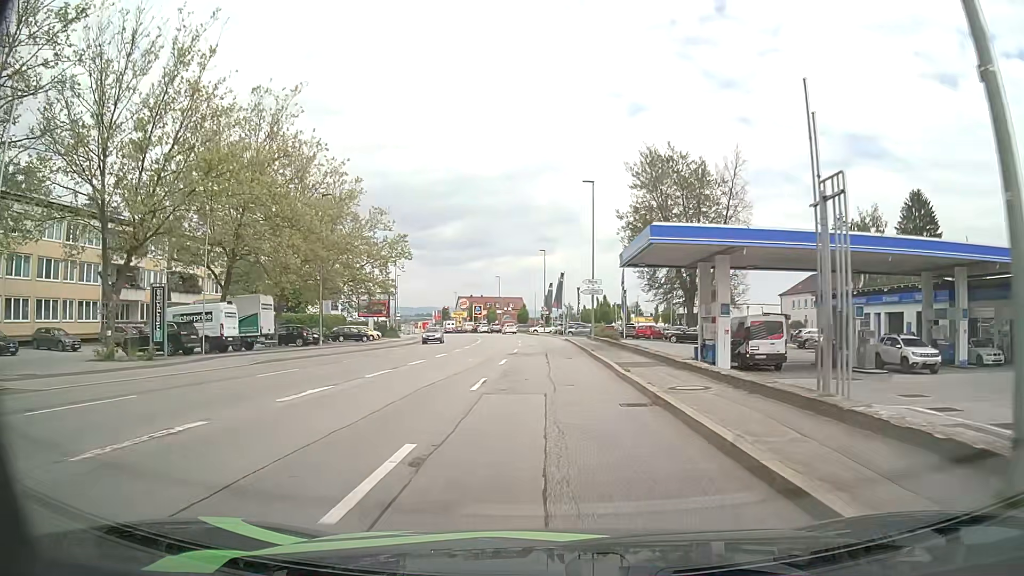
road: tertiary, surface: asphalt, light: Day
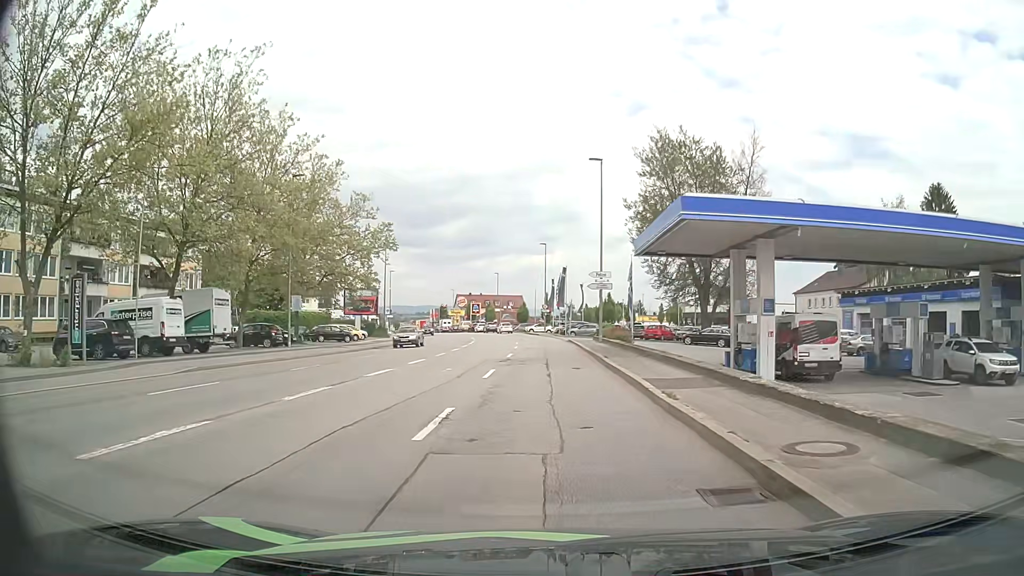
(0.0, +5.8) m; 0°
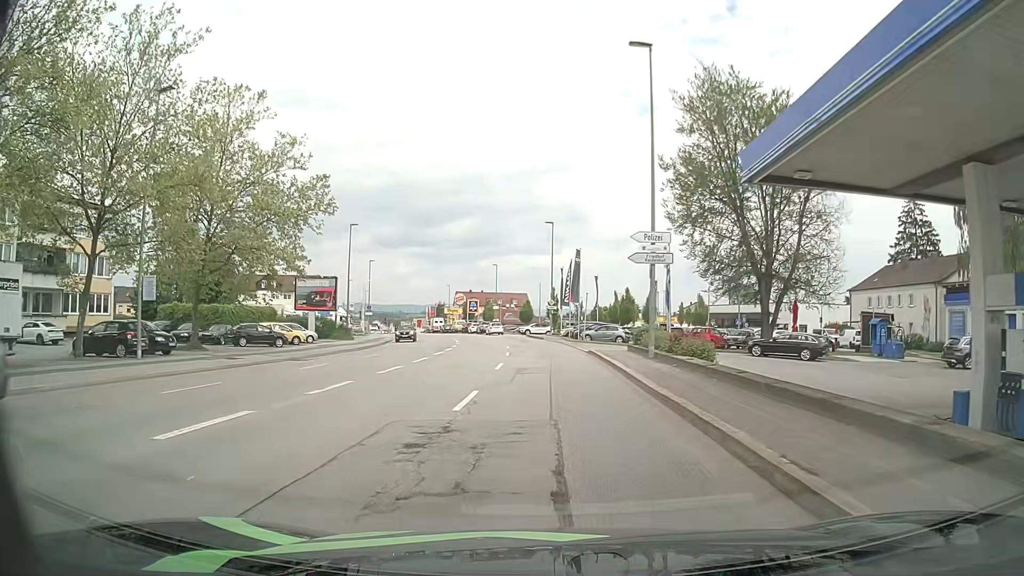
(-0.1, +16.4) m; -1°
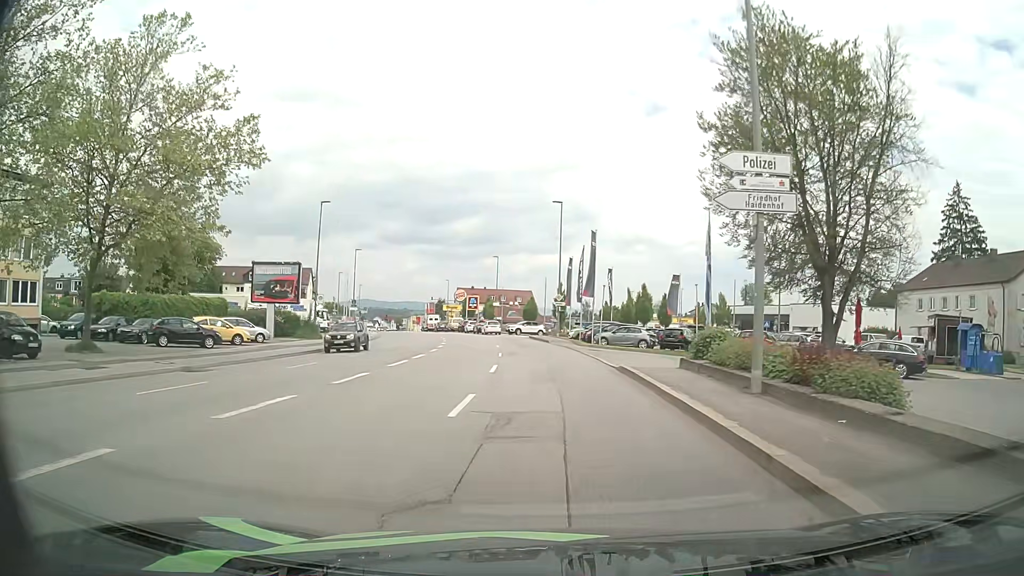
(0.0, +10.0) m; -1°
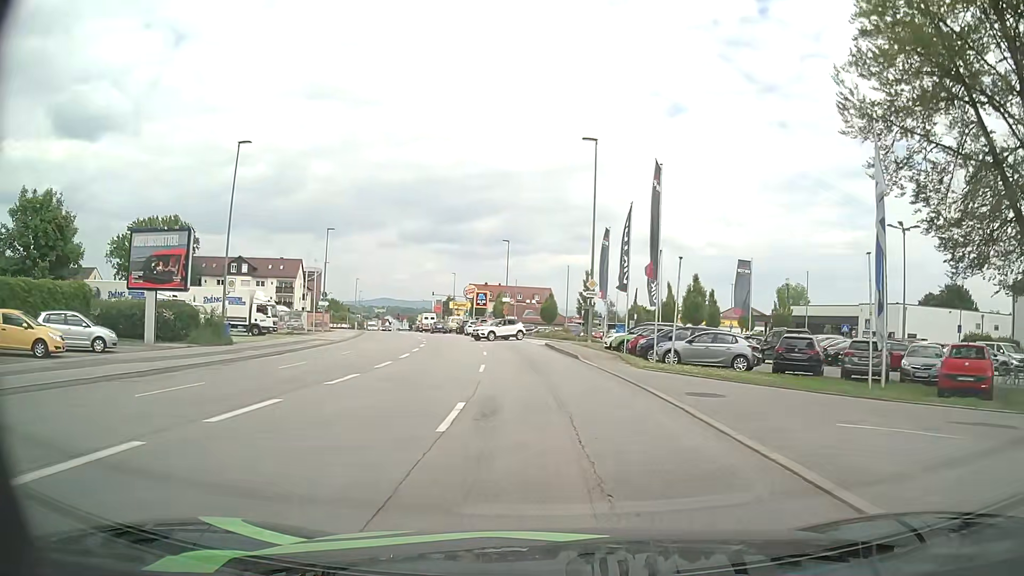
(-0.1, +17.9) m; -1°
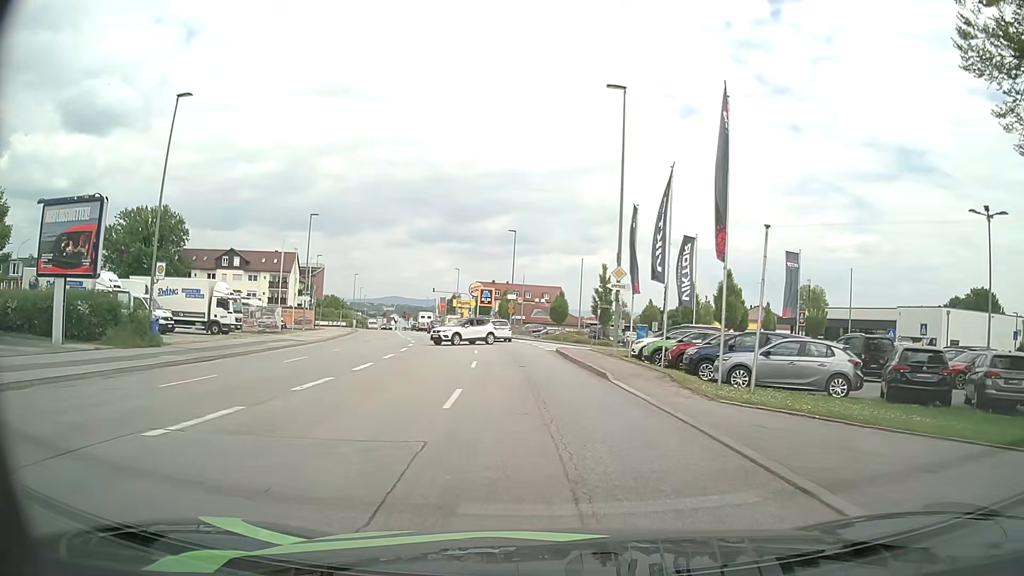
(-0.1, +7.8) m; -1°
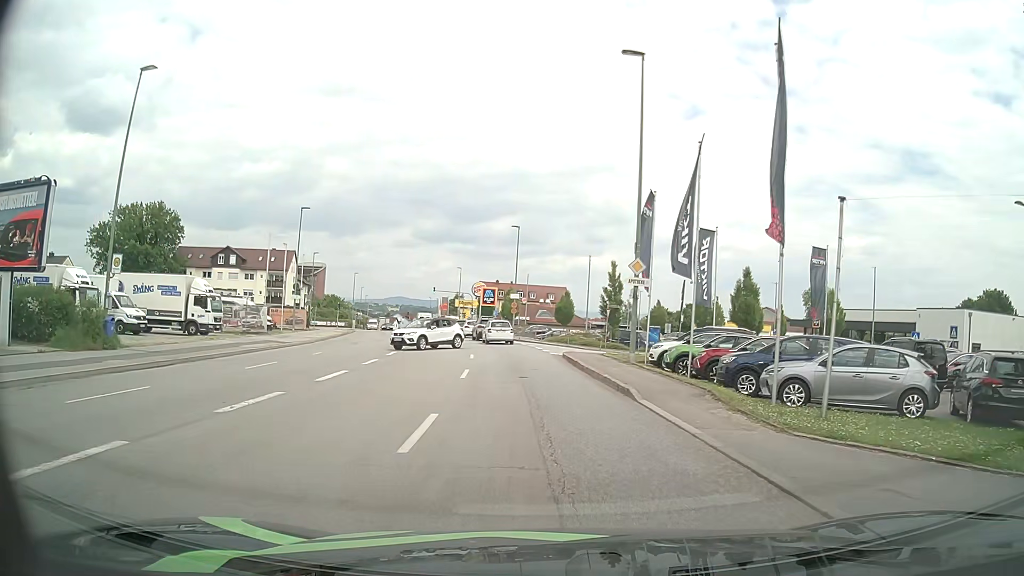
(0.0, +3.5) m; -1°
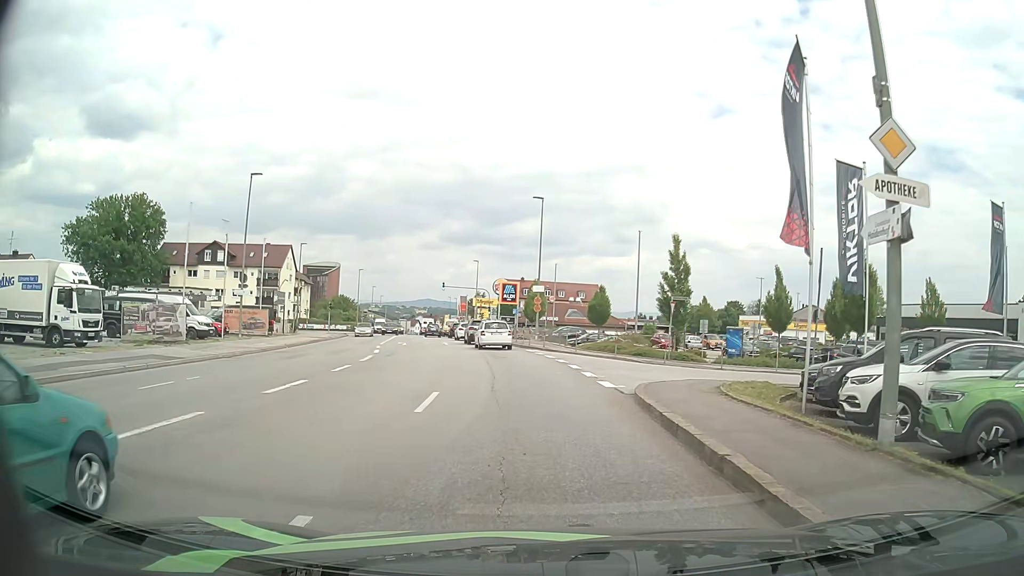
(-0.2, +14.7) m; -1°
(0, +10) (-1, +20) (-2, +30) (-4, +40) (-5, +50) (-7, +59) (-9, +69) (-11, +79) (-13, +89) (-16, +99) m
